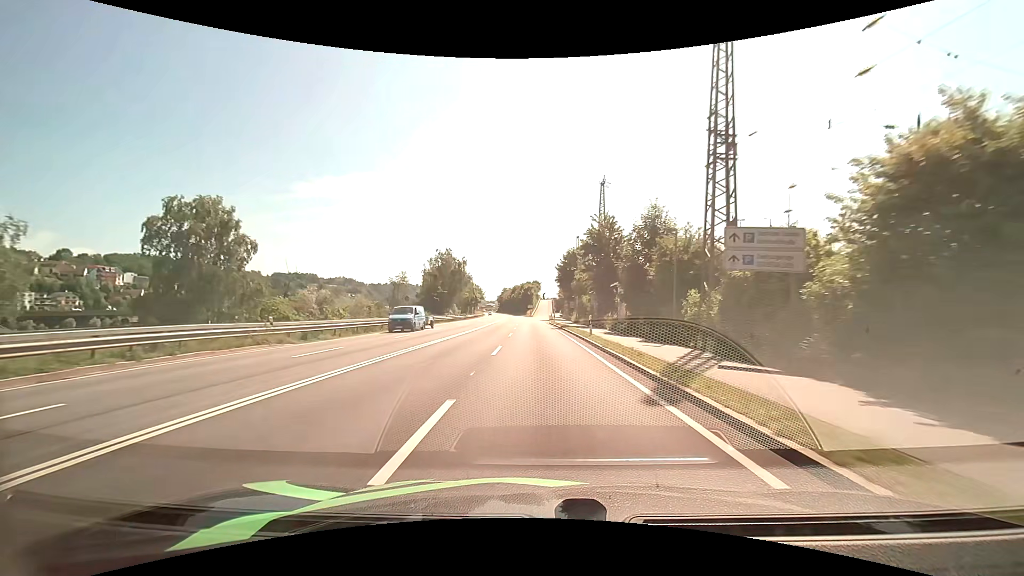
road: primary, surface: asphalt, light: Day
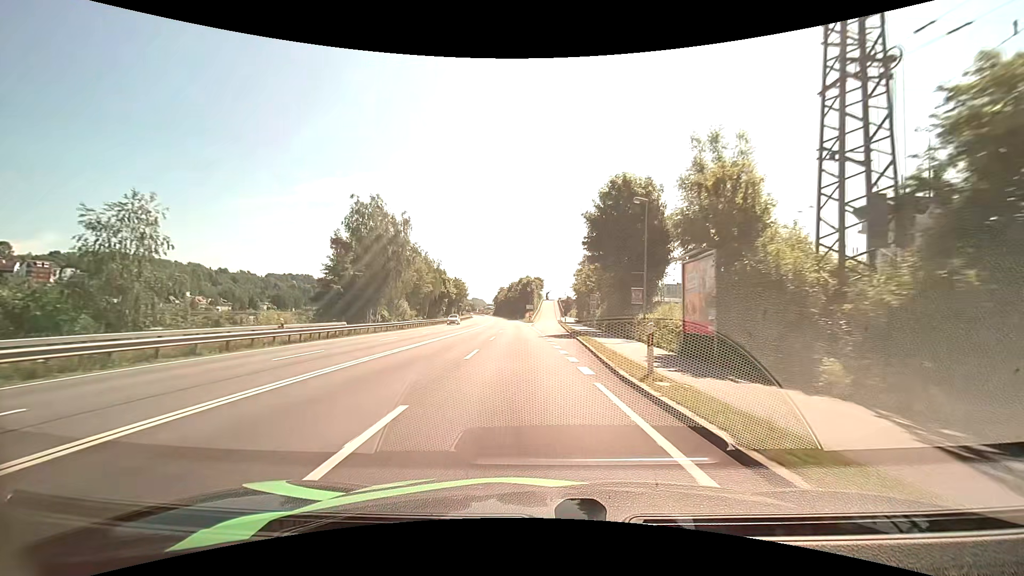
(-0.5, +48.5) m; 0°
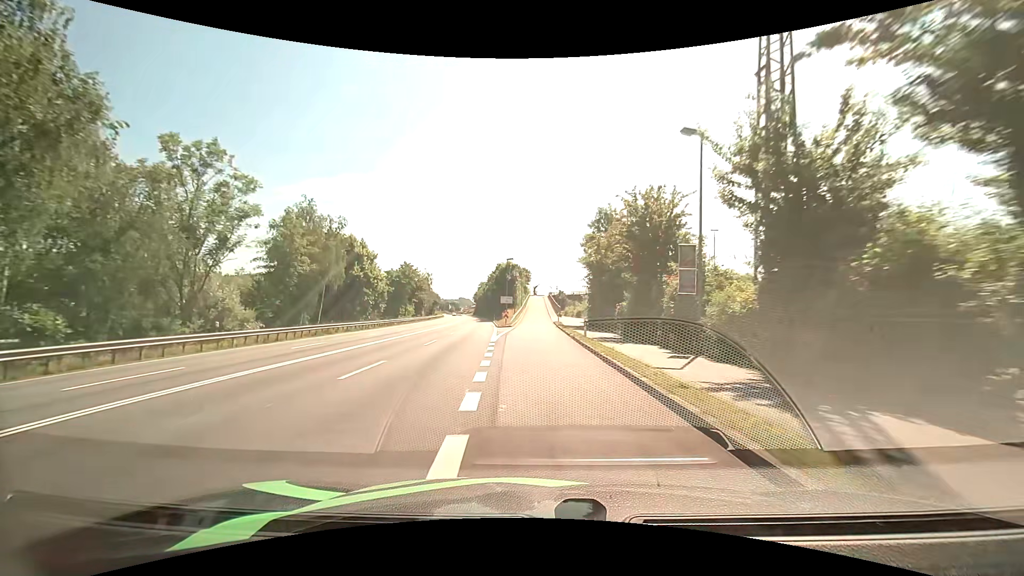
(+0.4, +40.7) m; +2°
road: unclassified
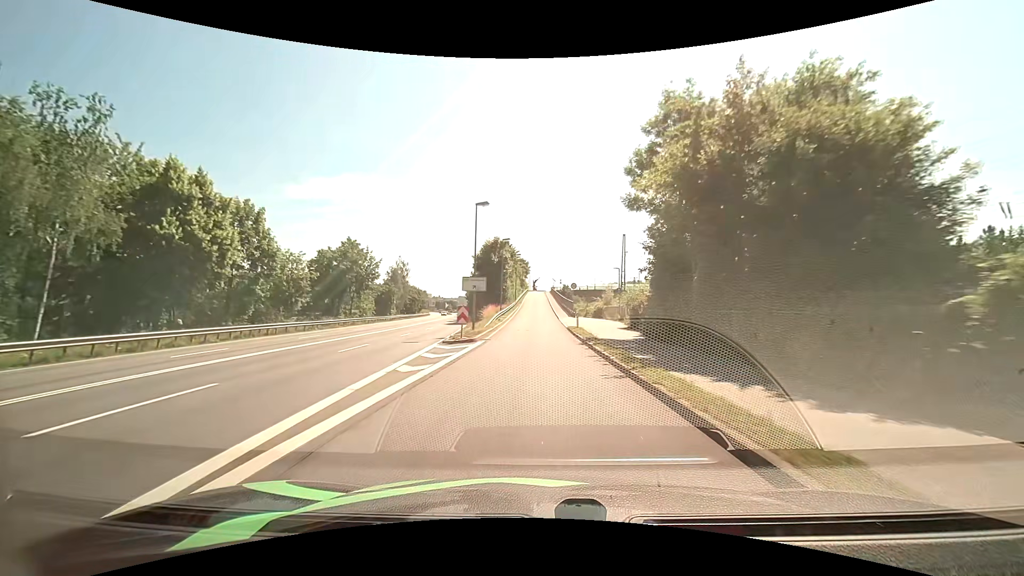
(-0.2, +28.8) m; -1°
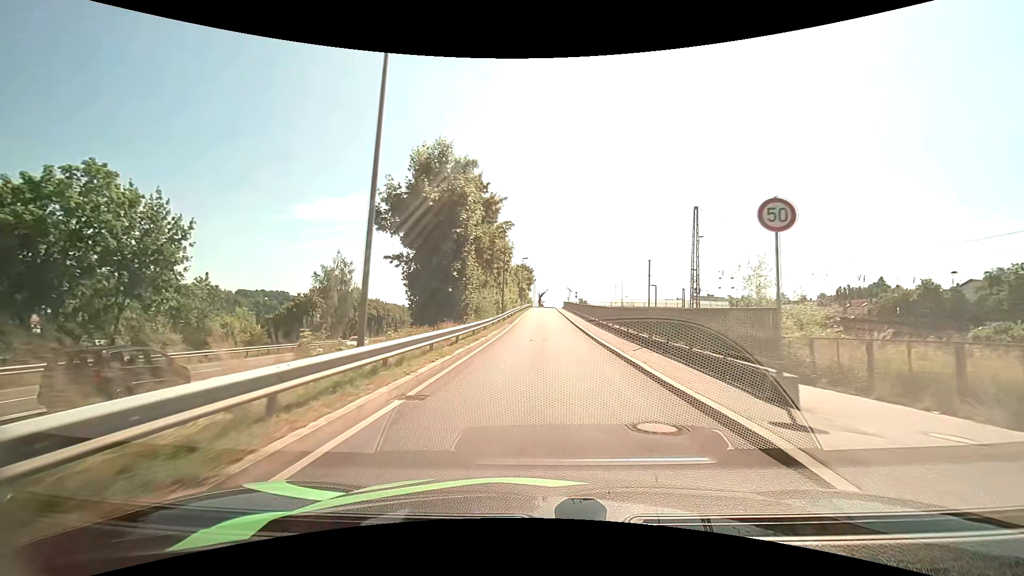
(-0.3, +40.7) m; -1°
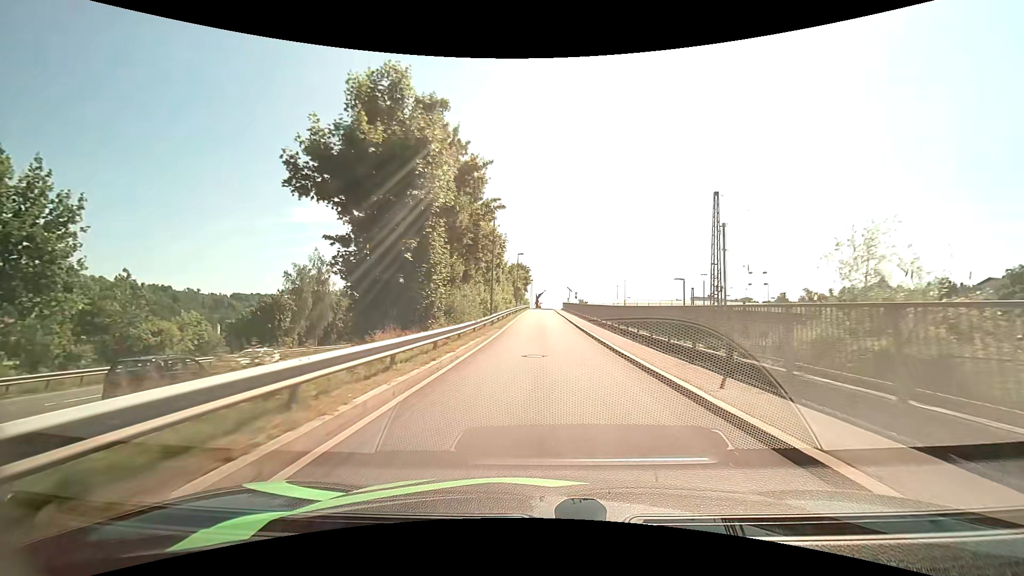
(0.0, +7.6) m; +1°
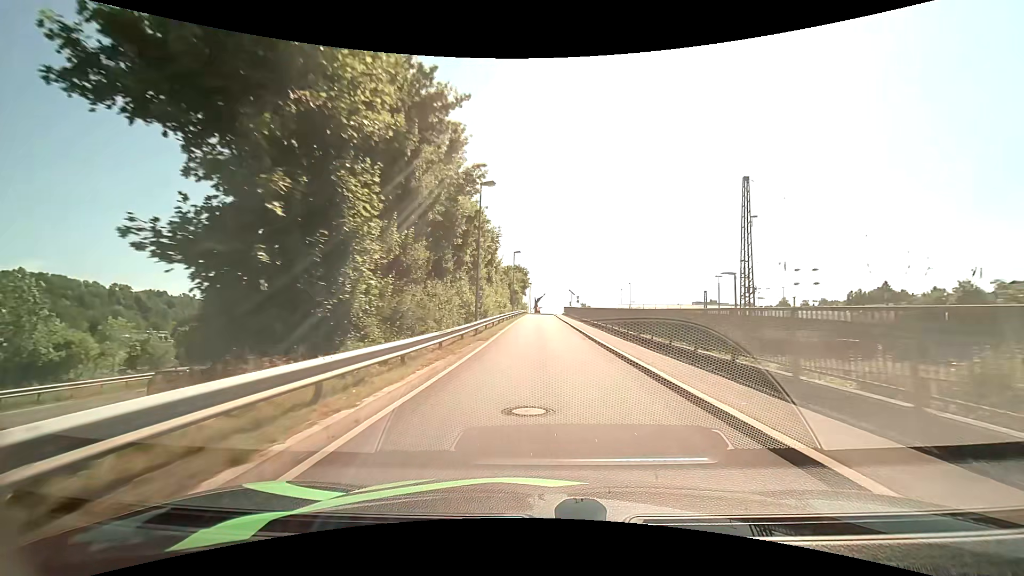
(0.0, +7.4) m; 0°
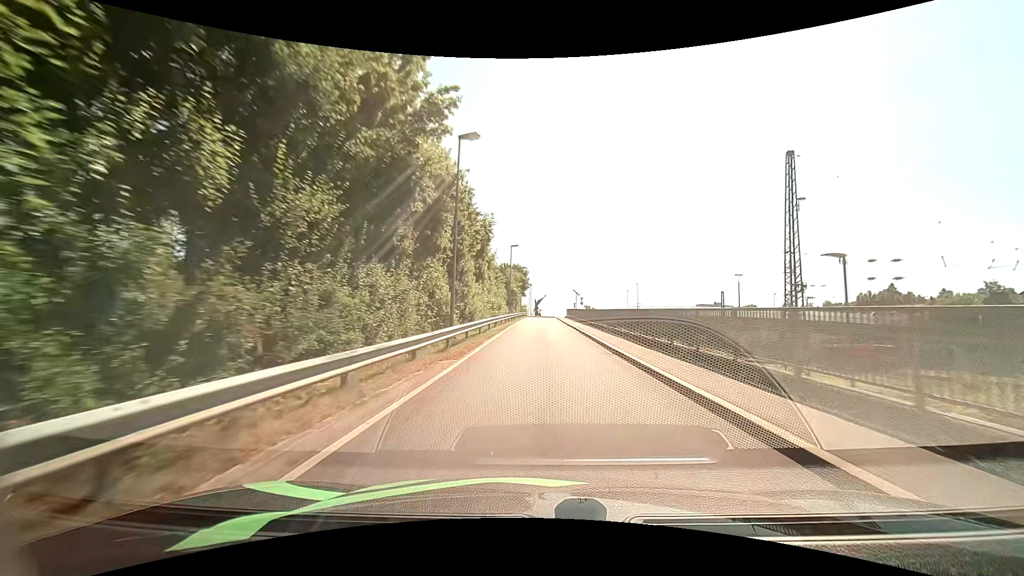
(0.0, +7.3) m; 0°
(0, +10) (0, +20) (0, +30) (0, +40) (0, +50) (0, +60) (0, +70) (0, +80) (+3, +90) (+9, +98) m
